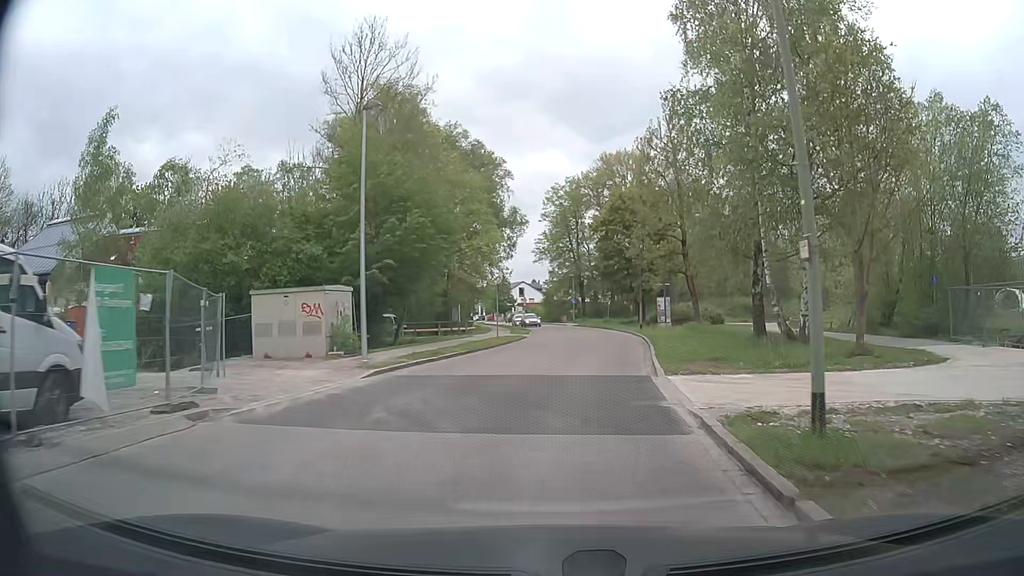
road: residential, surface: asphalt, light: Day
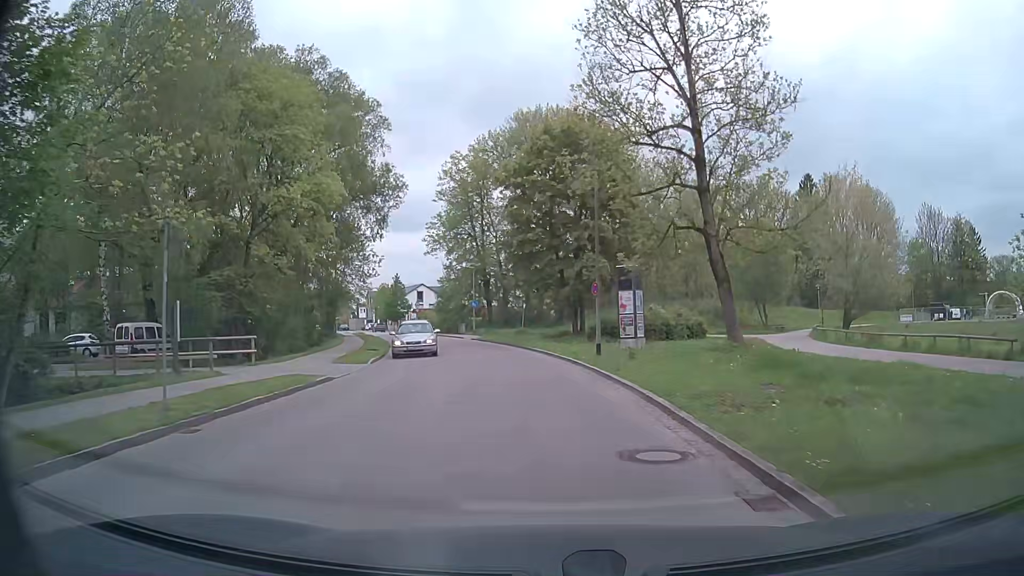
(+1.9, +24.7) m; +8°
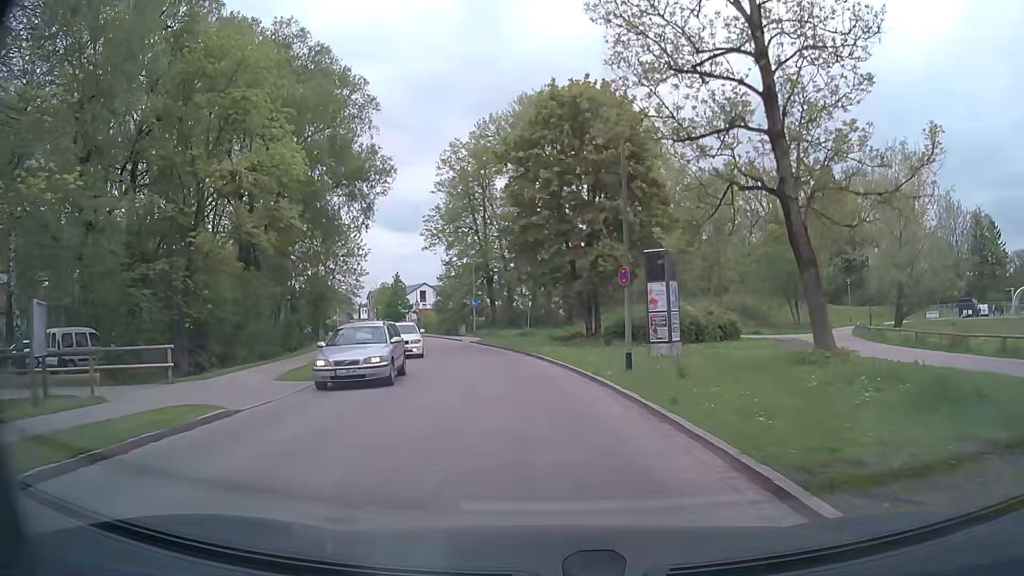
(-0.1, +6.1) m; -1°
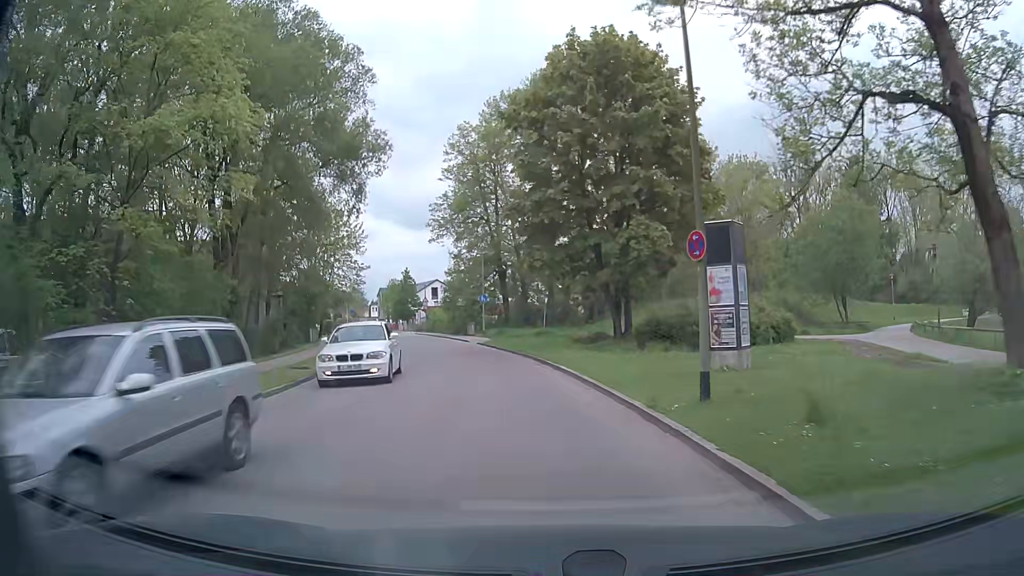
(-0.1, +6.0) m; -2°
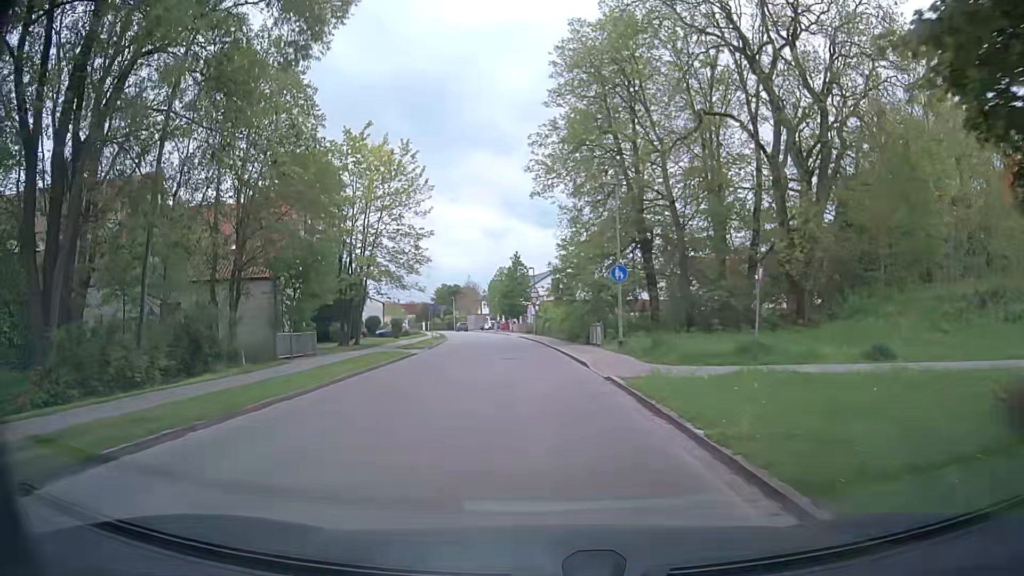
(-2.0, +24.7) m; -10°
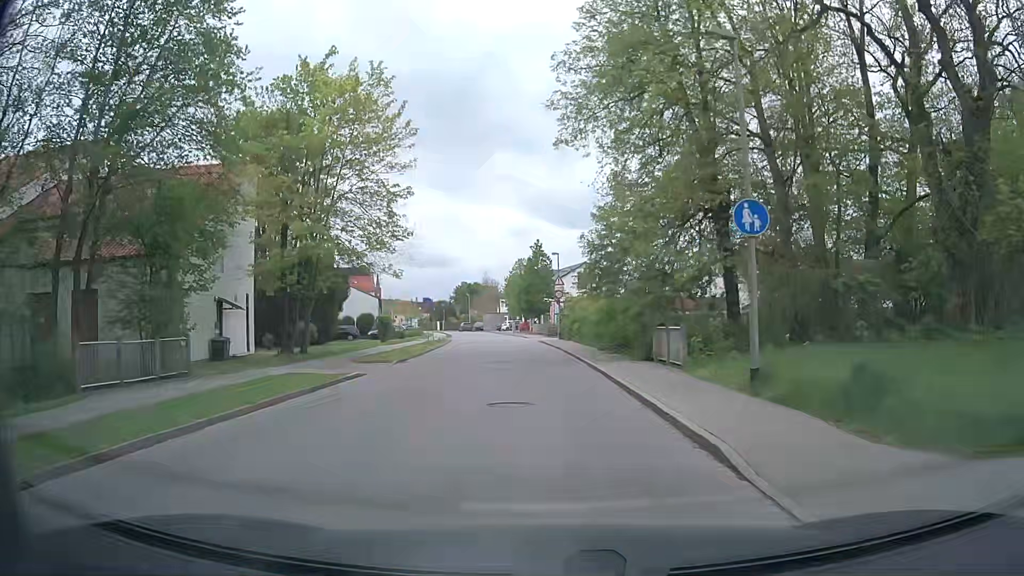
(-0.4, +13.3) m; -2°
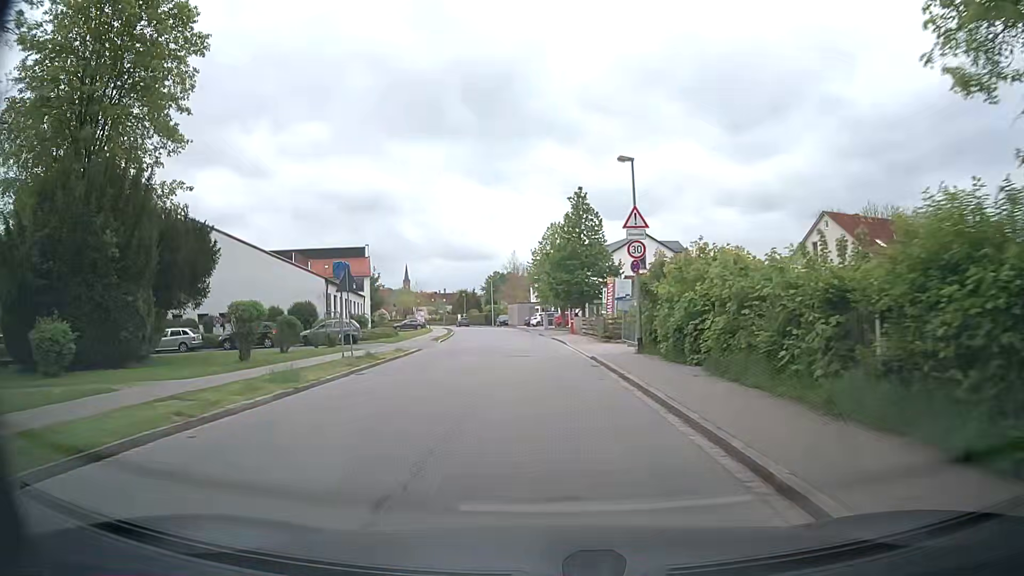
(-0.8, +27.1) m; -3°
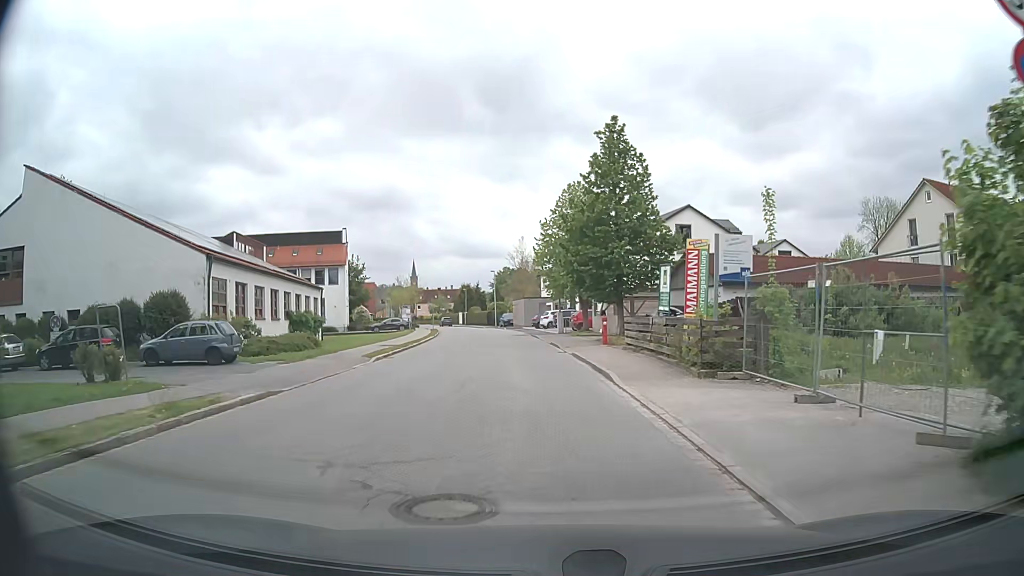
(-0.2, +17.6) m; -1°
(0, +10) (-1, +20) (-1, +30) (-2, +40) (-3, +50) (-4, +60) (-6, +70) (-8, +79) (-10, +89) (-12, +99) m
